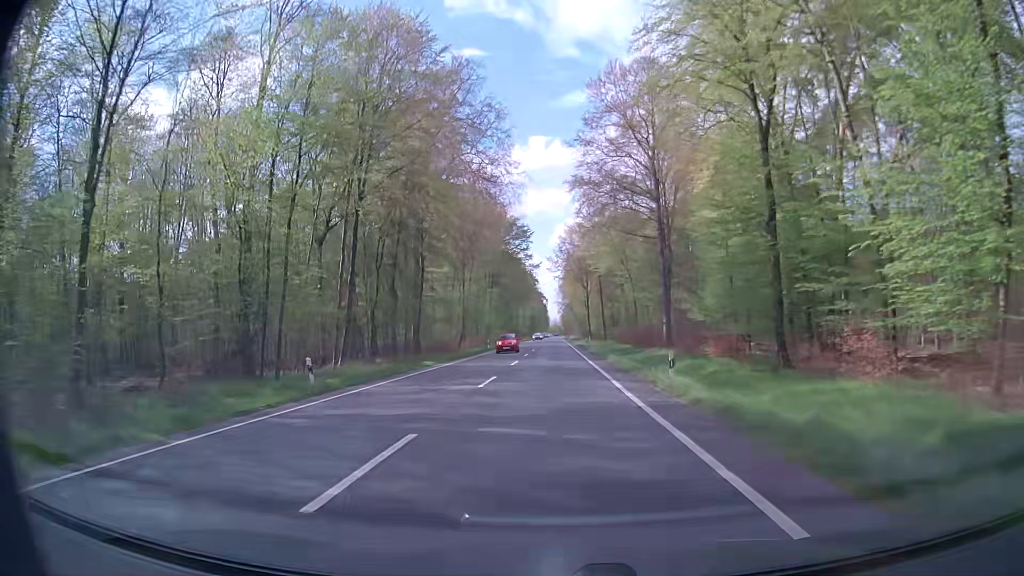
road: primary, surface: asphalt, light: Day
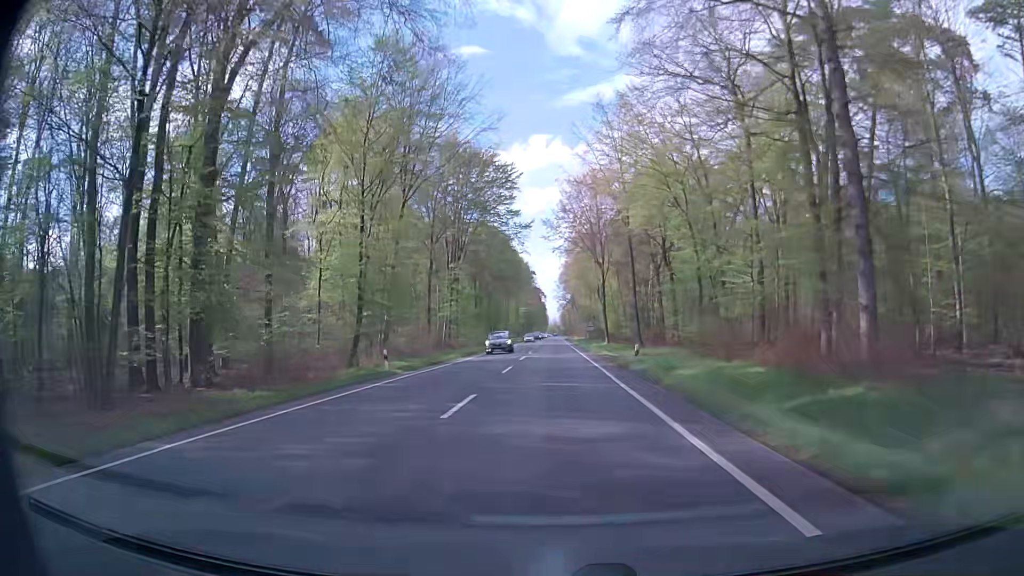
(-0.2, +42.9) m; 0°
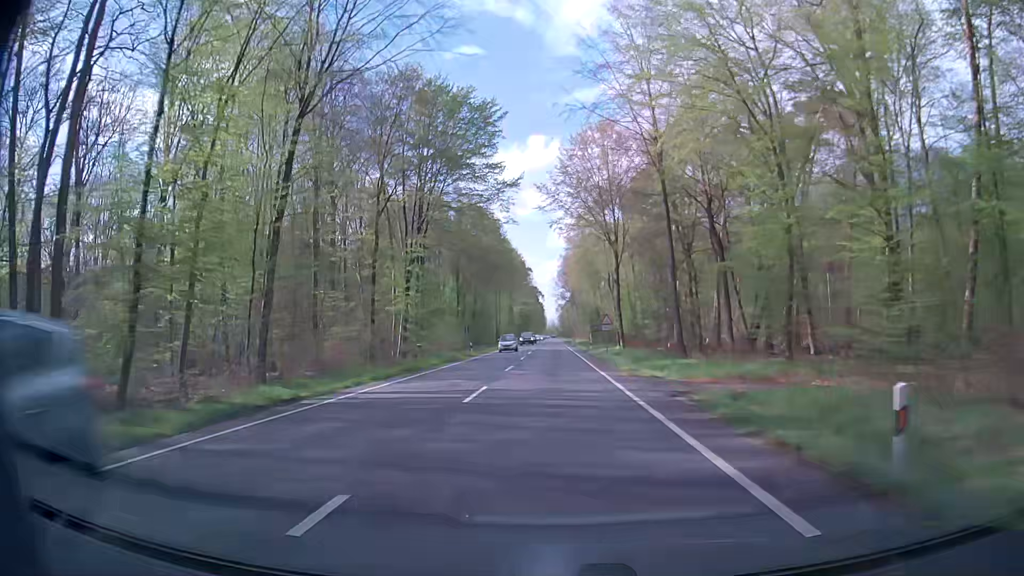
(-0.1, +21.4) m; 0°
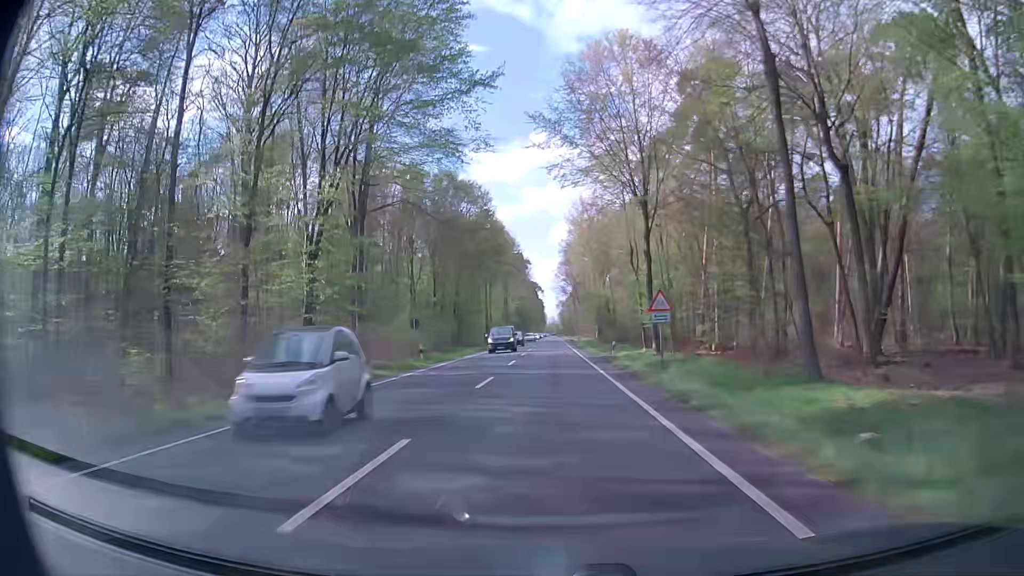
(+0.1, +21.5) m; +1°
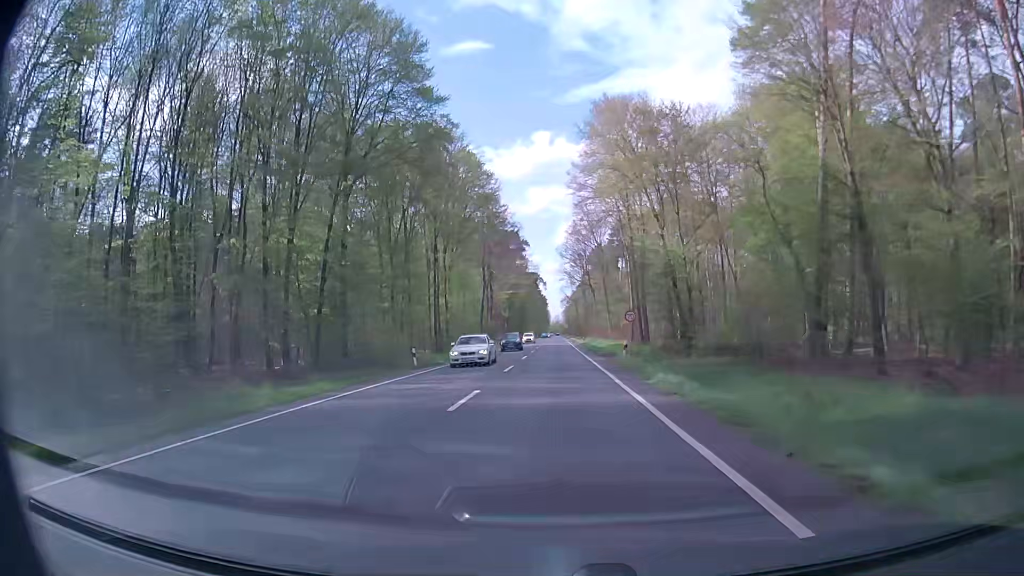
(-0.5, +53.6) m; -1°
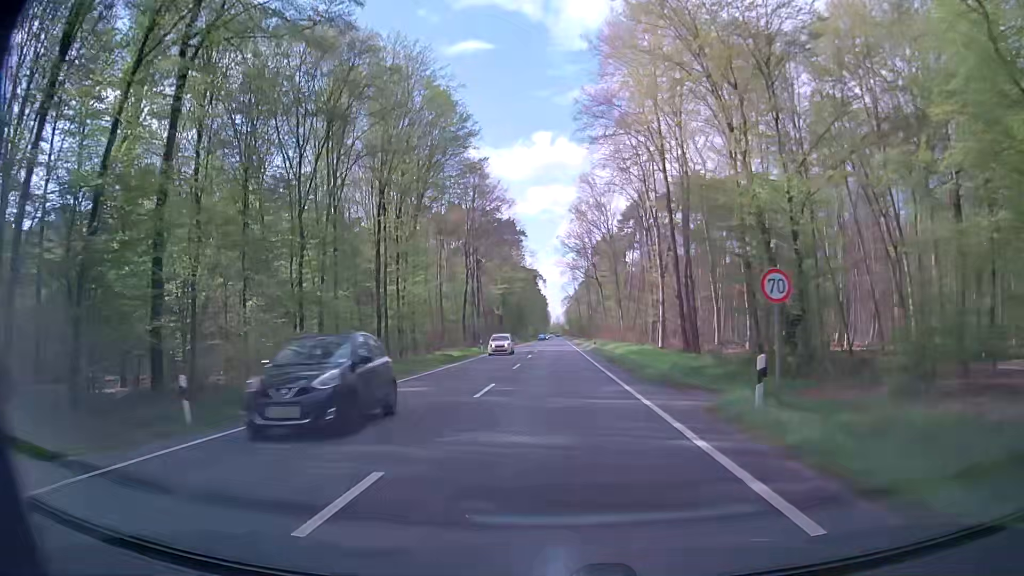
(+0.1, +21.5) m; 0°
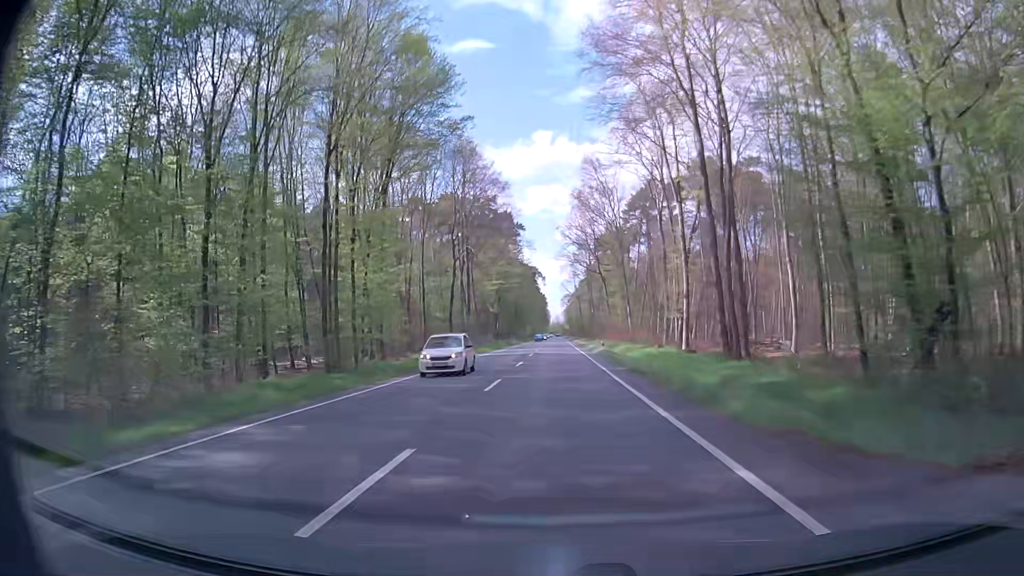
(0.0, +10.8) m; 0°
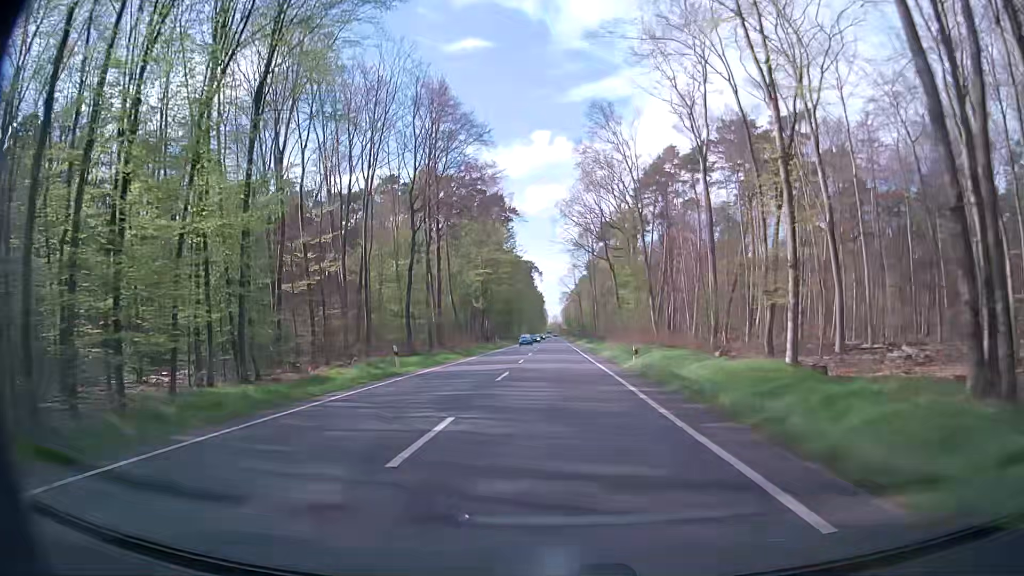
(+0.1, +21.5) m; +1°
(0, +10) (0, +20) (0, +30) (0, +40) (0, +50) (0, +60) (0, +70) (0, +80) (0, +90) (0, +100) m
